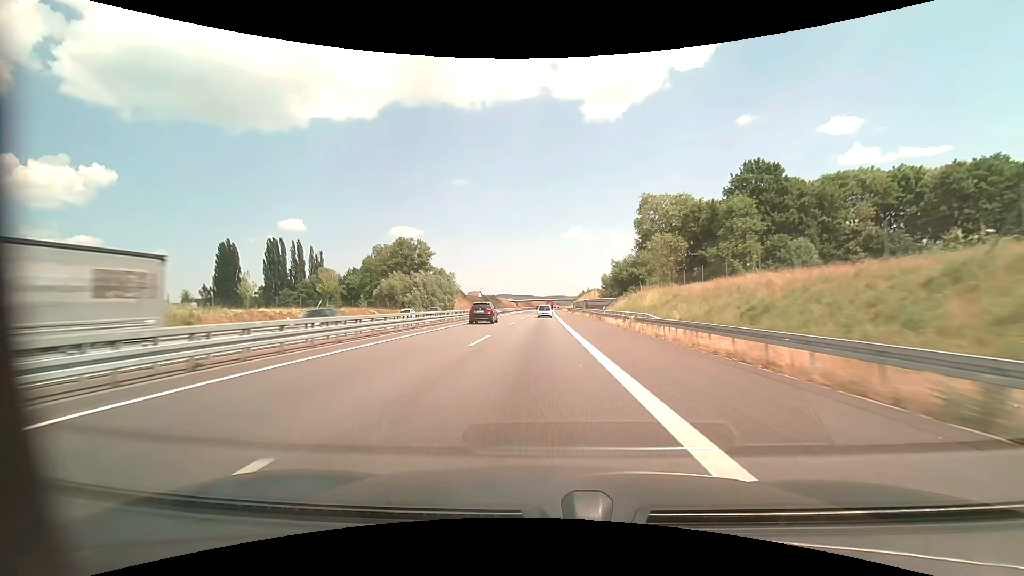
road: motorway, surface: asphalt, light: Day
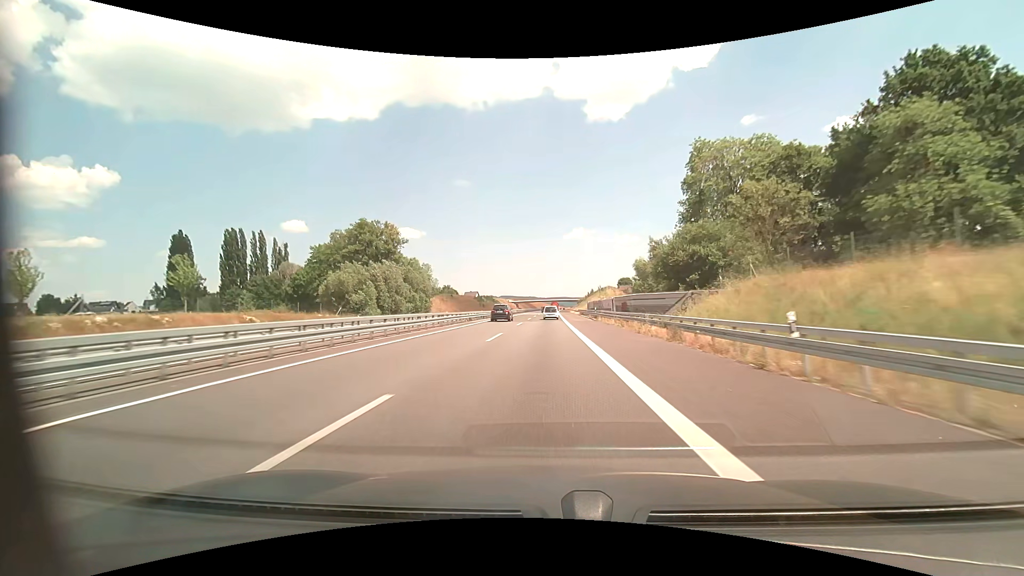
(-0.2, +33.2) m; 0°
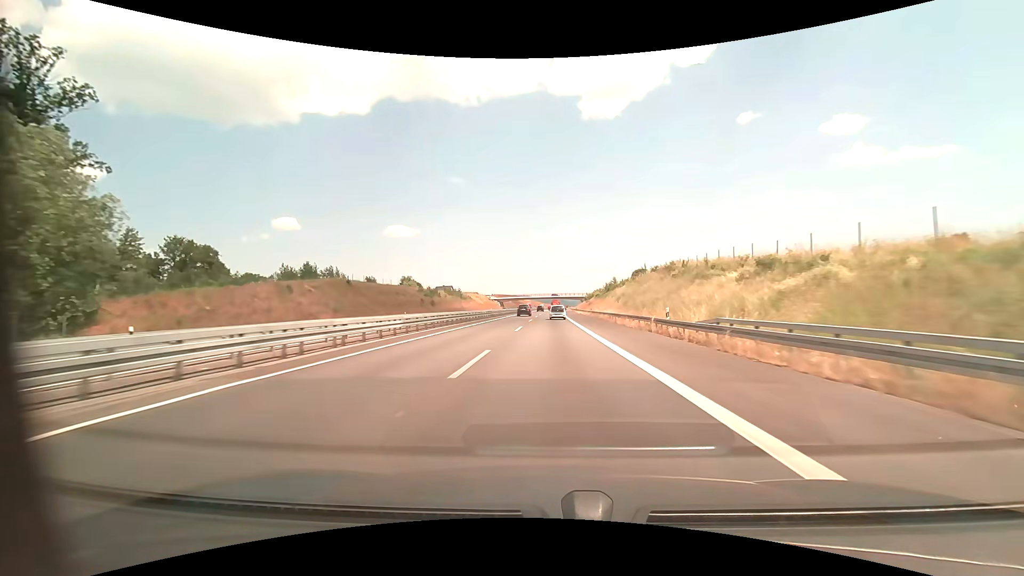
(+0.3, +83.3) m; +1°
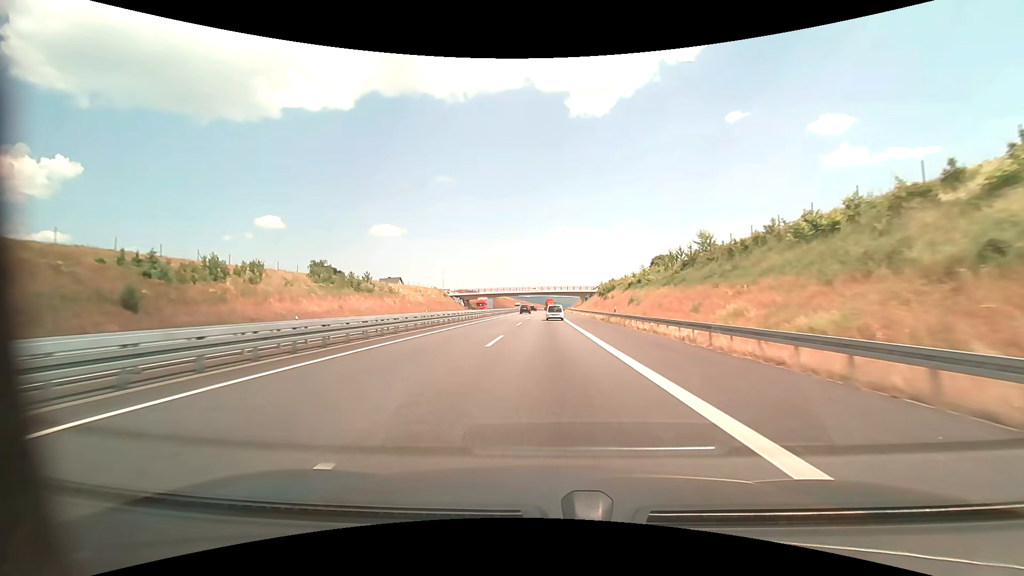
(+1.0, +83.3) m; +1°
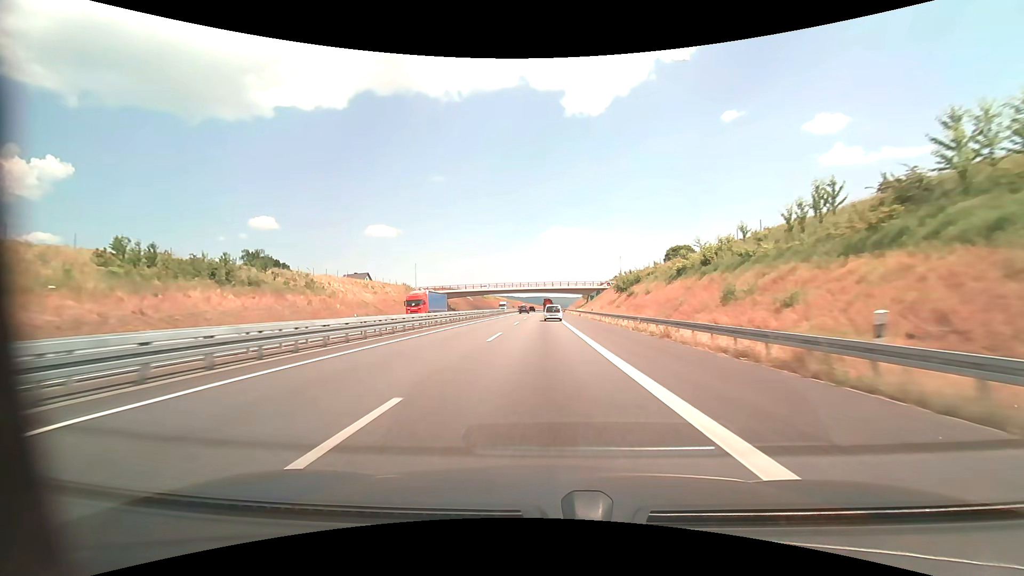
(+0.2, +33.3) m; +1°
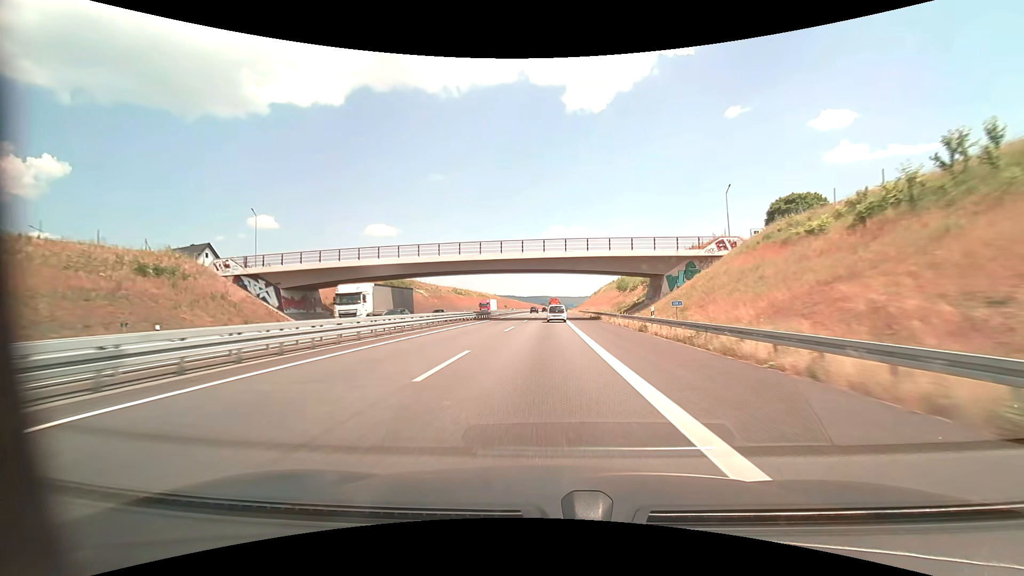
(+0.1, +83.1) m; 0°
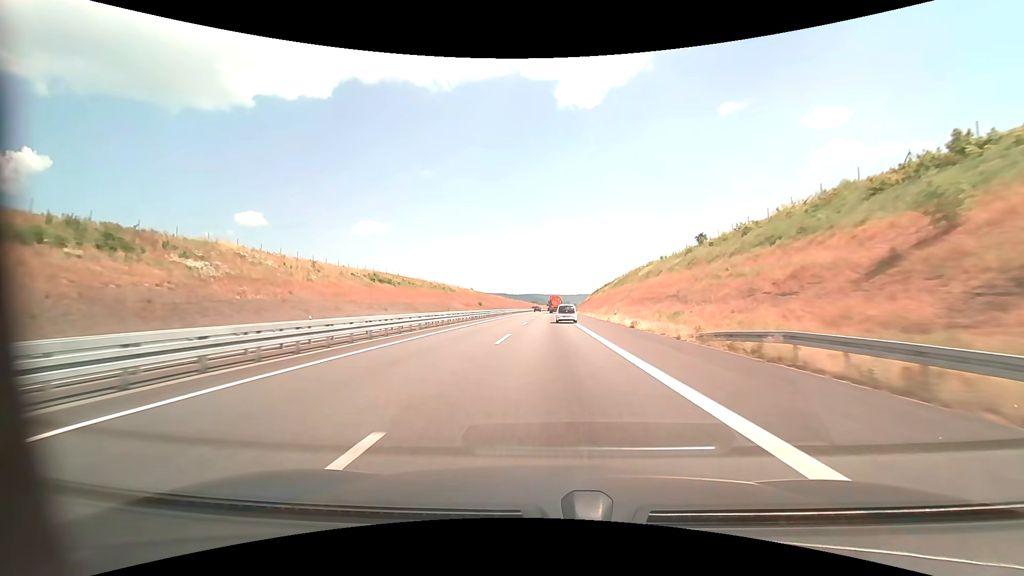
(+0.3, +82.1) m; +1°
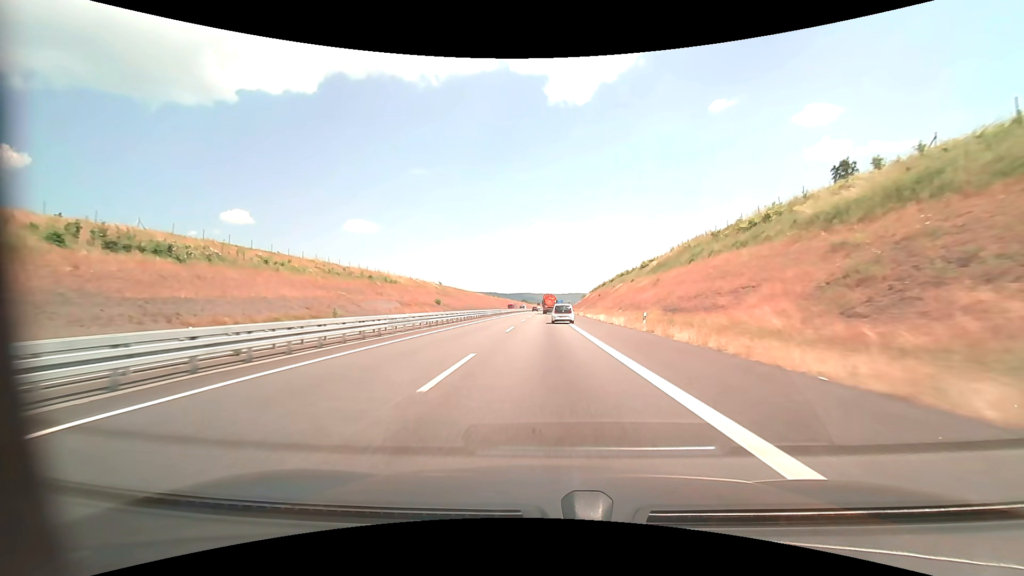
(+0.6, +64.0) m; +1°
(0, +10) (0, +20) (0, +30) (0, +40) (0, +50) (0, +60) (0, +70) (+1, +80) (+1, +90) (+1, +100) m
